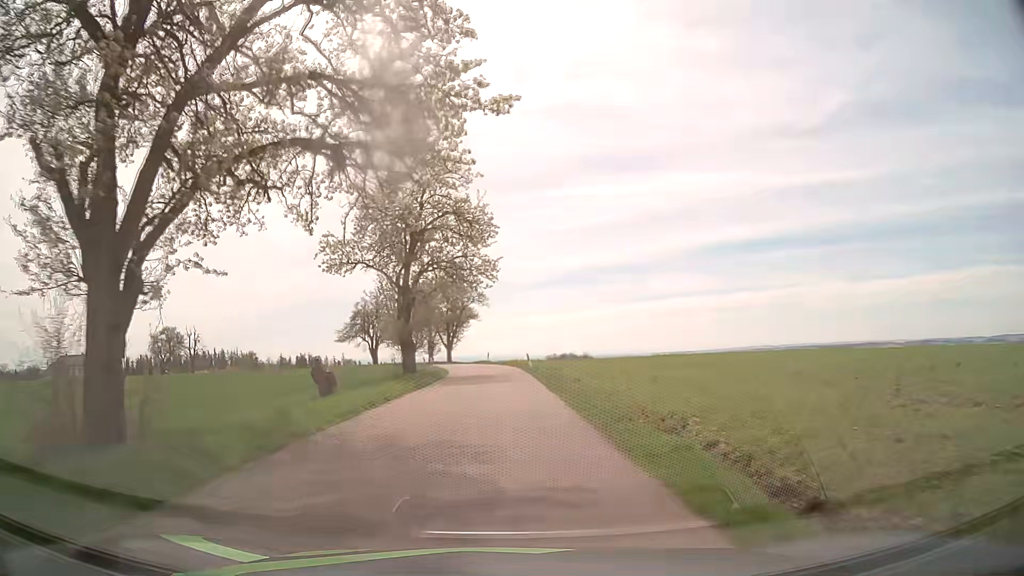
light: Day
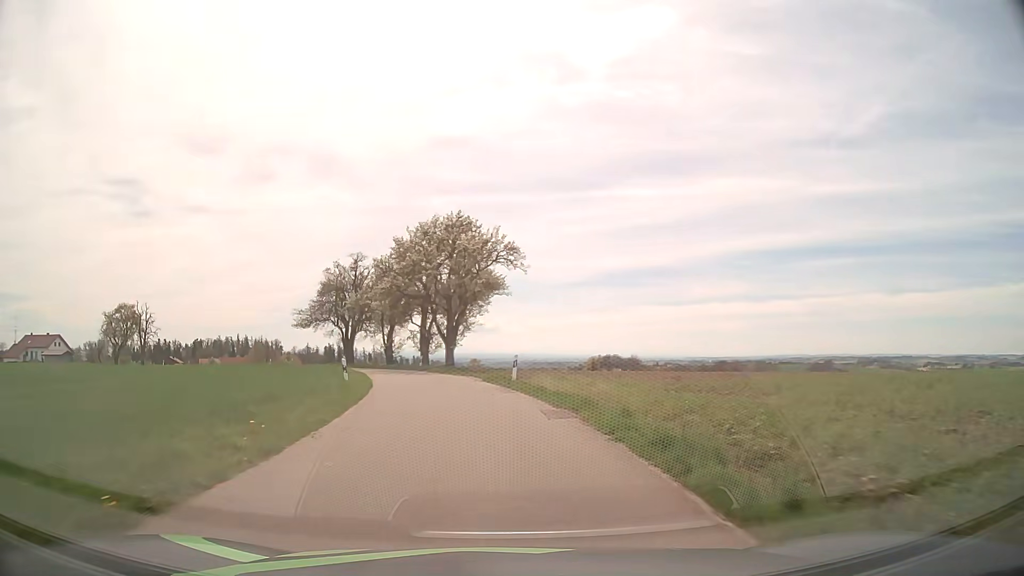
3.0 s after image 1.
(-0.8, +38.0) m; -4°
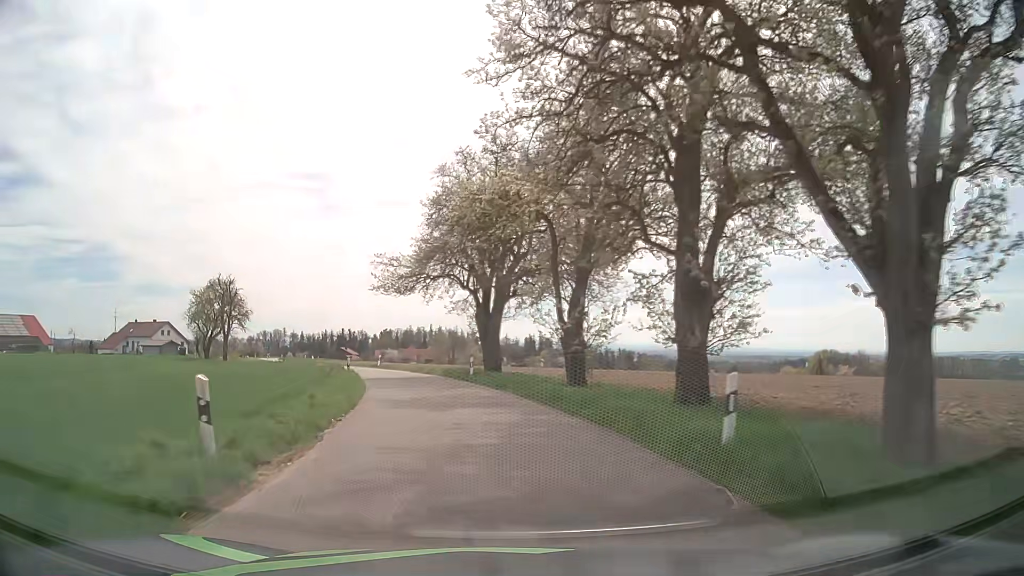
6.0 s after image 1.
(-5.4, +39.2) m; -17°
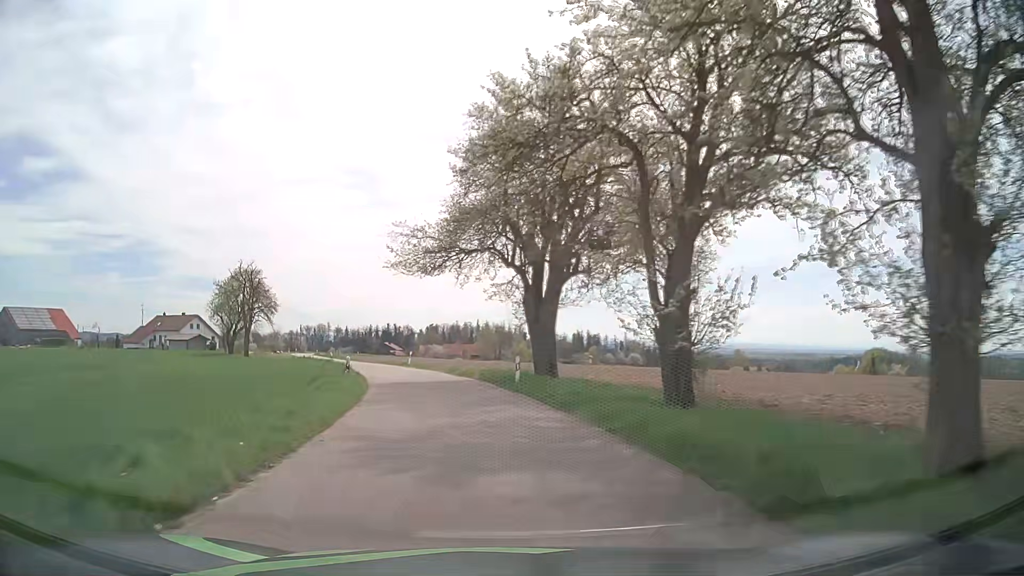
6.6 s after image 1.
(-0.3, +8.2) m; -3°
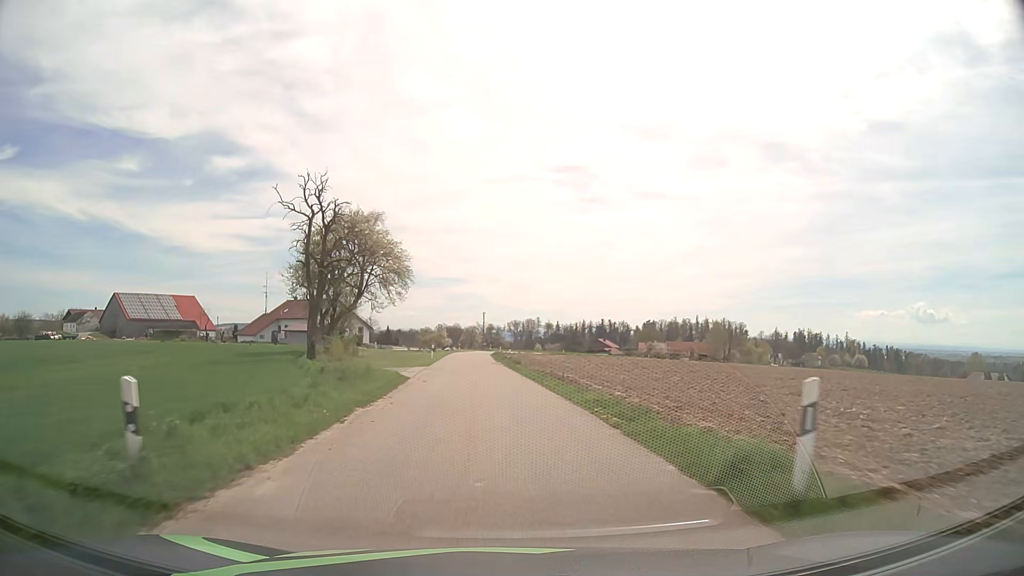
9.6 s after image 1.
(-7.6, +41.5) m; -19°
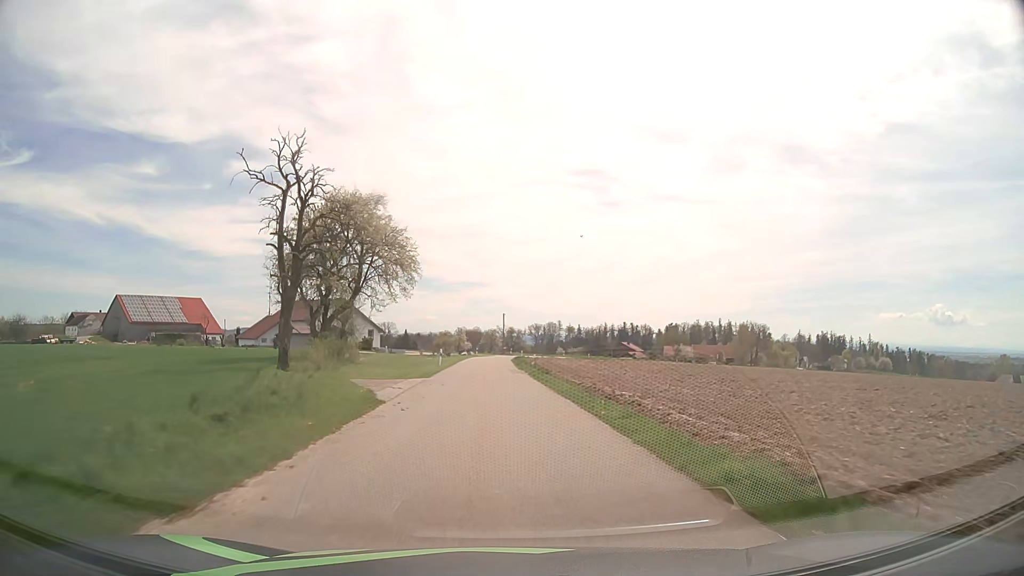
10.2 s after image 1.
(-0.1, +8.8) m; -1°
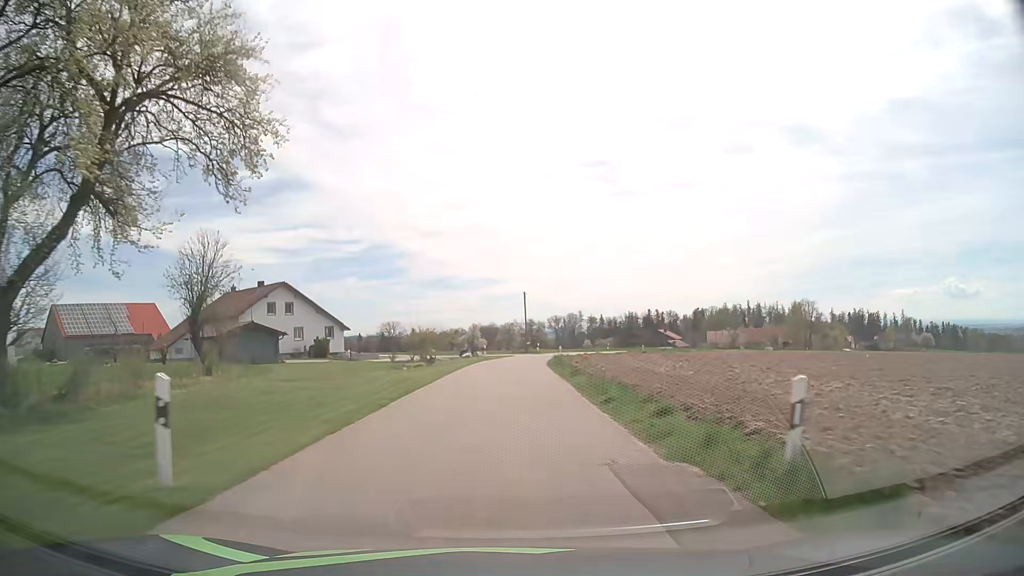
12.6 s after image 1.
(-0.9, +35.7) m; -2°
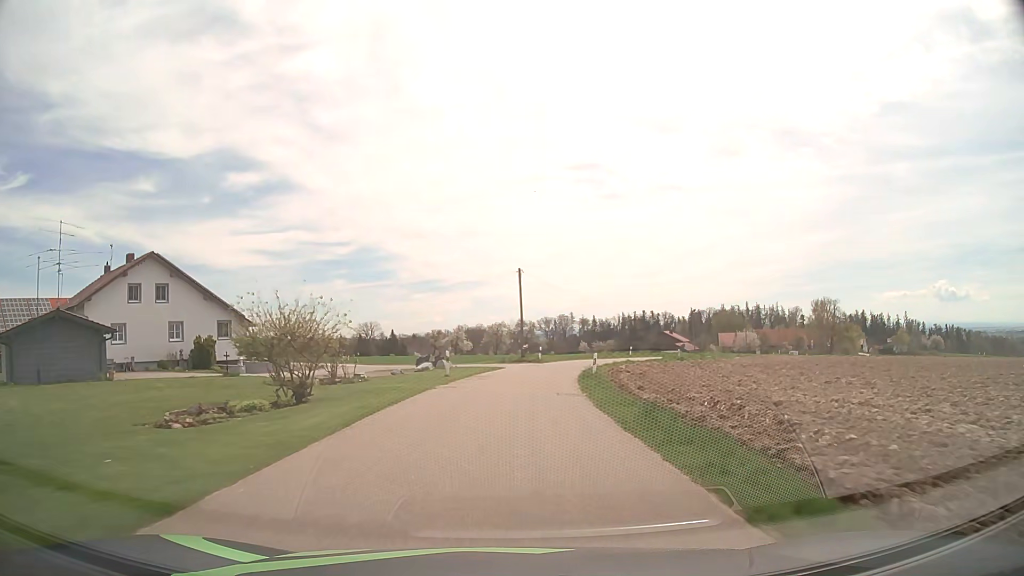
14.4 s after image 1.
(+0.1, +25.8) m; +1°
(0, +10) (+1, +20) (+2, +30) (+3, +40) (+6, +49) (+10, +59) (+14, +68) (+19, +76) (+25, +85) (+30, +93) m
